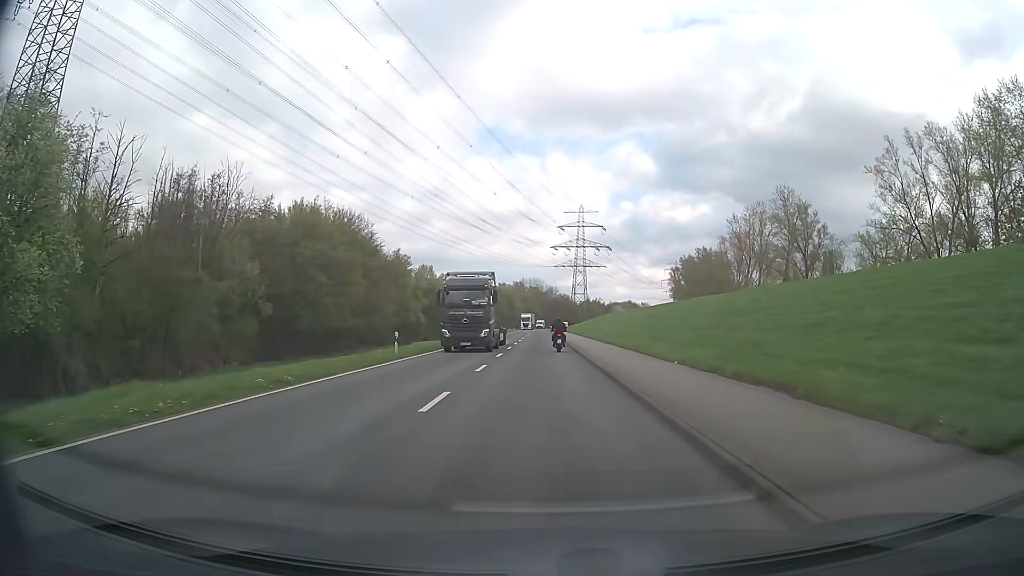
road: secondary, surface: asphalt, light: Day
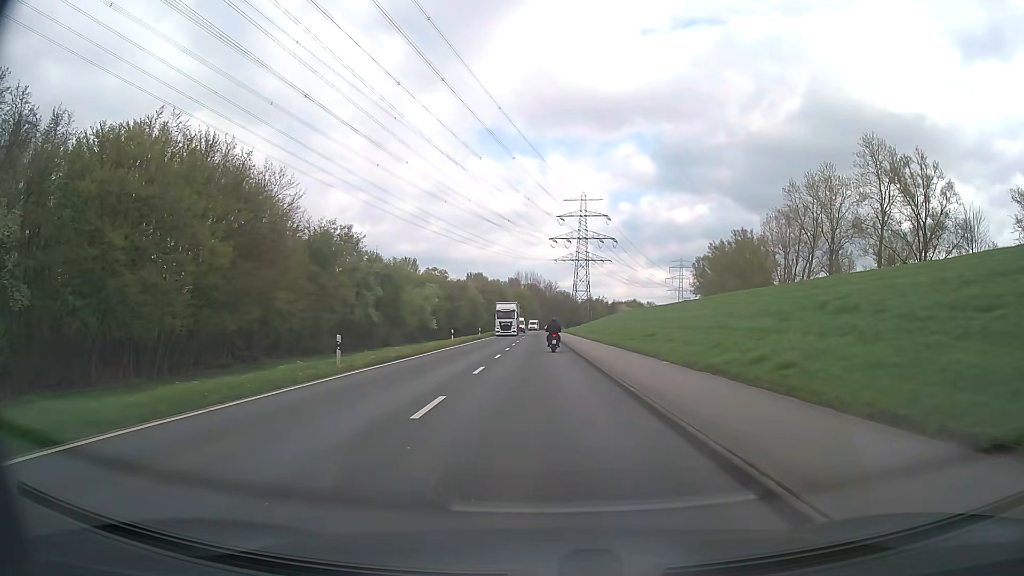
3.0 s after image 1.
(0.0, +36.6) m; 0°
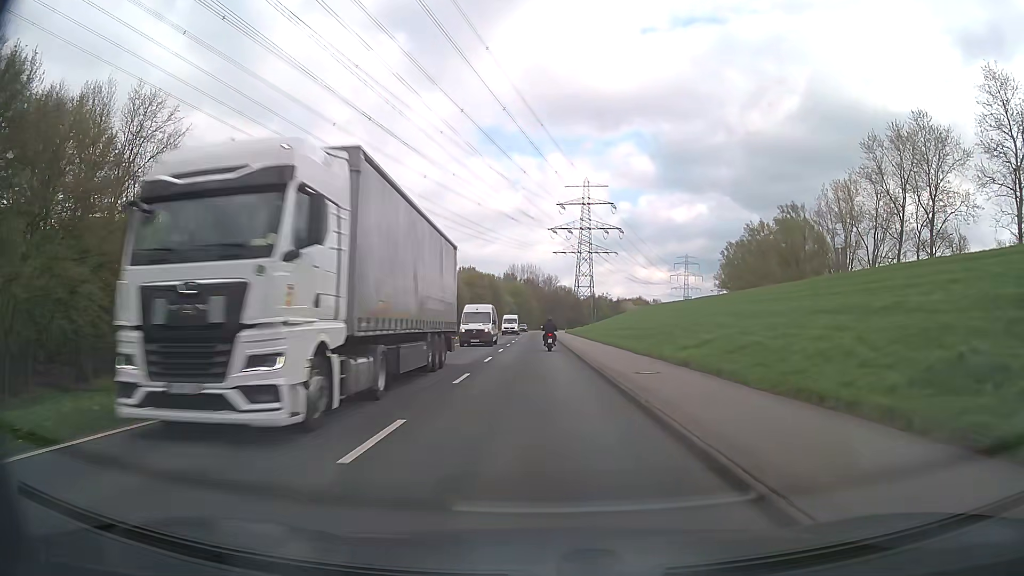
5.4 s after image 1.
(0.0, +30.1) m; 0°
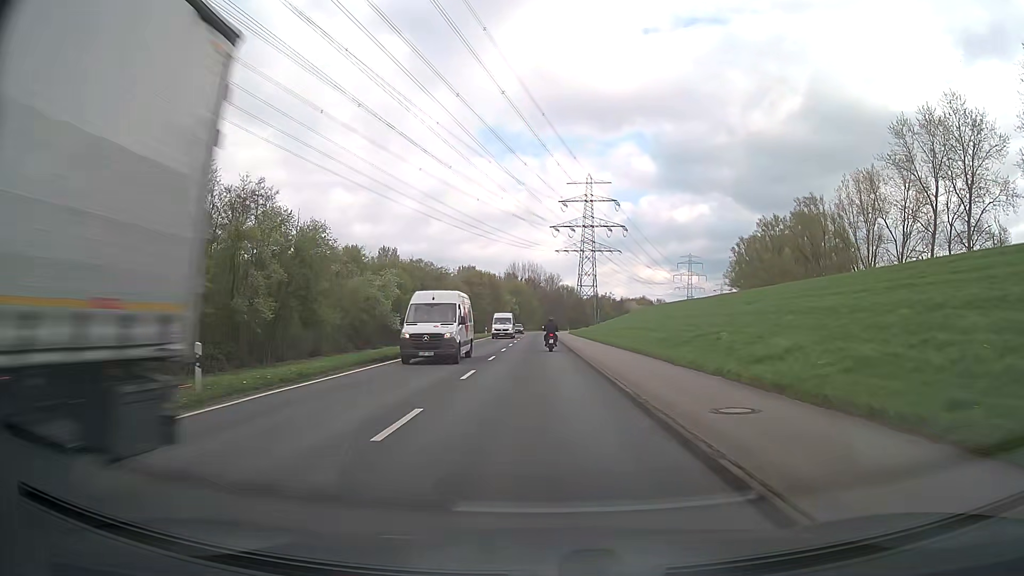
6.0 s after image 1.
(0.0, +7.6) m; -1°
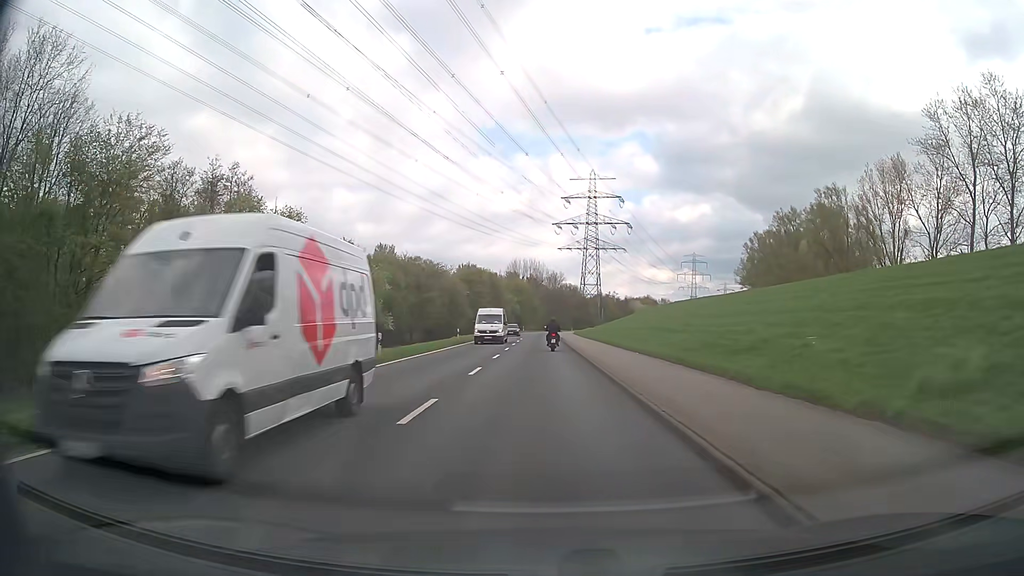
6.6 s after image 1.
(0.0, +7.7) m; 0°
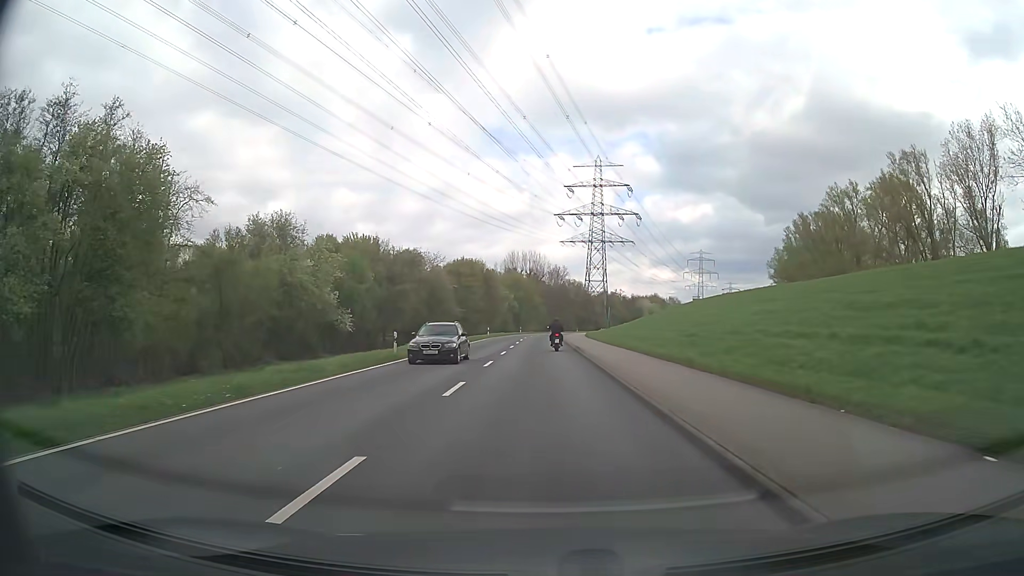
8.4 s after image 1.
(-0.1, +23.2) m; 0°
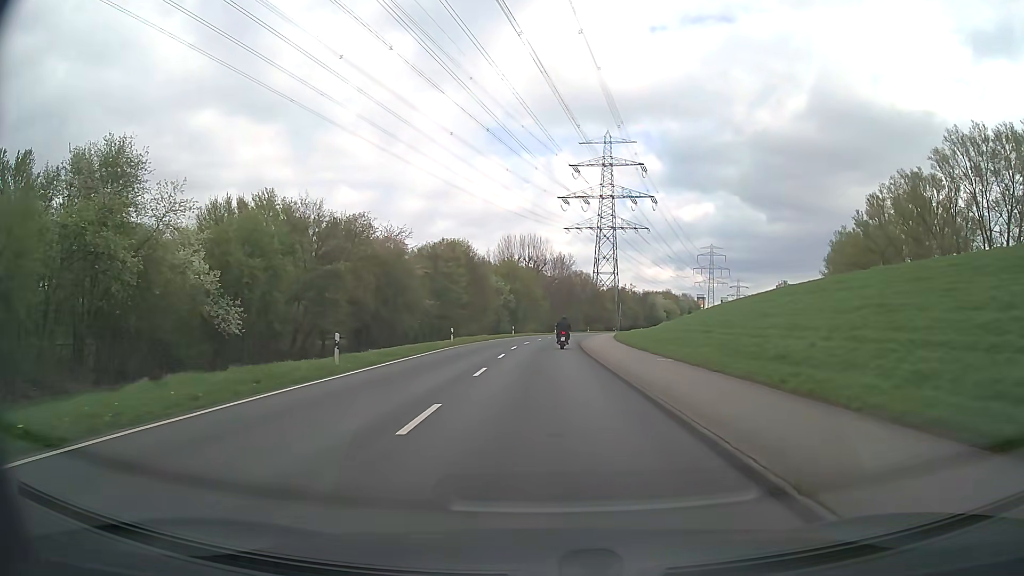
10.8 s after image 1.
(+0.1, +31.5) m; 0°
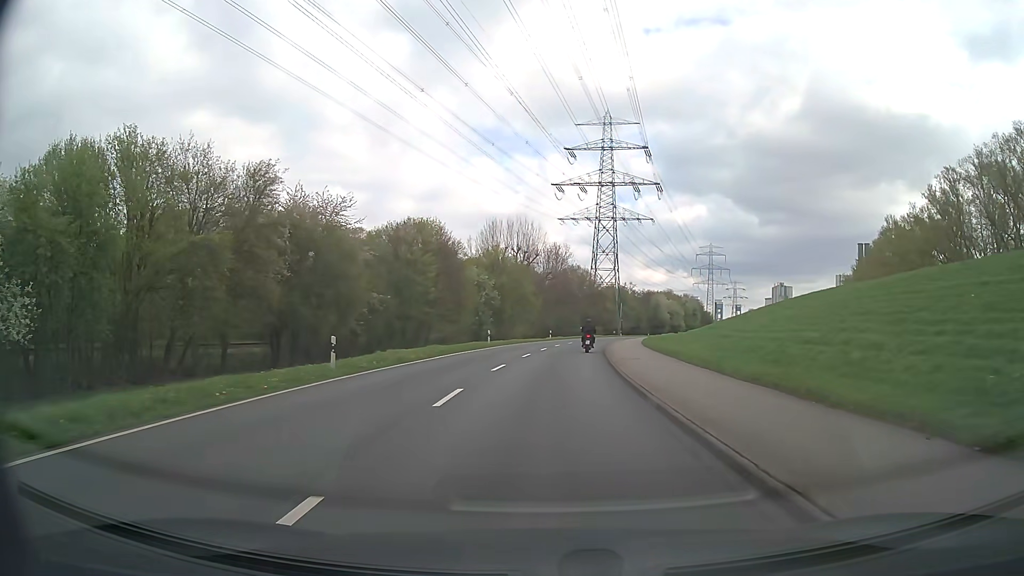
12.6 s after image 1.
(0.0, +23.9) m; +1°
(0, +10) (0, +20) (+1, +30) (+1, +40) (+3, +50) (+4, +60) (+6, +70) (+8, +79) (+10, +89) (+13, +99) m
